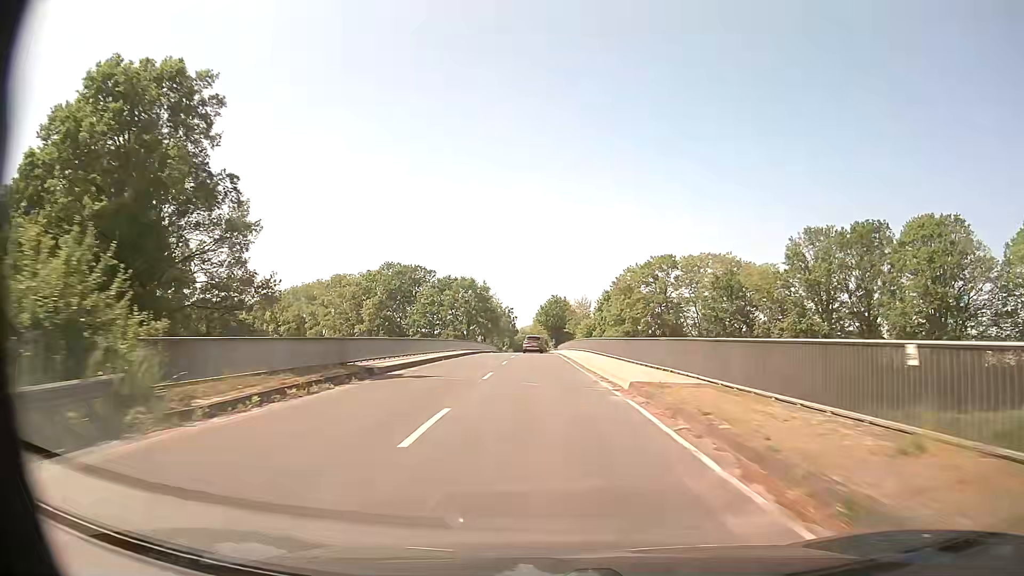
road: secondary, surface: asphalt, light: Day
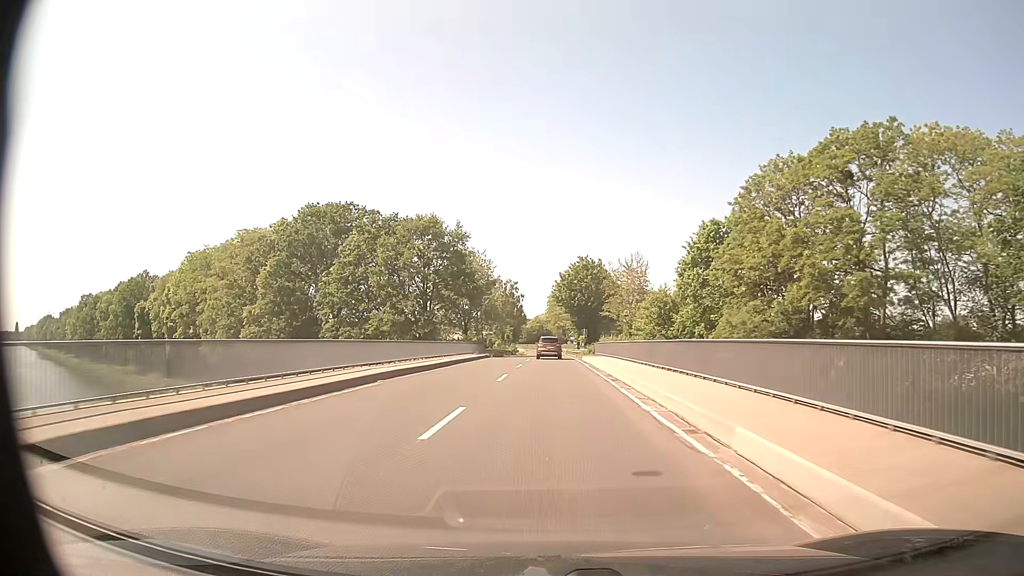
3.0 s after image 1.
(-1.6, +59.3) m; -2°
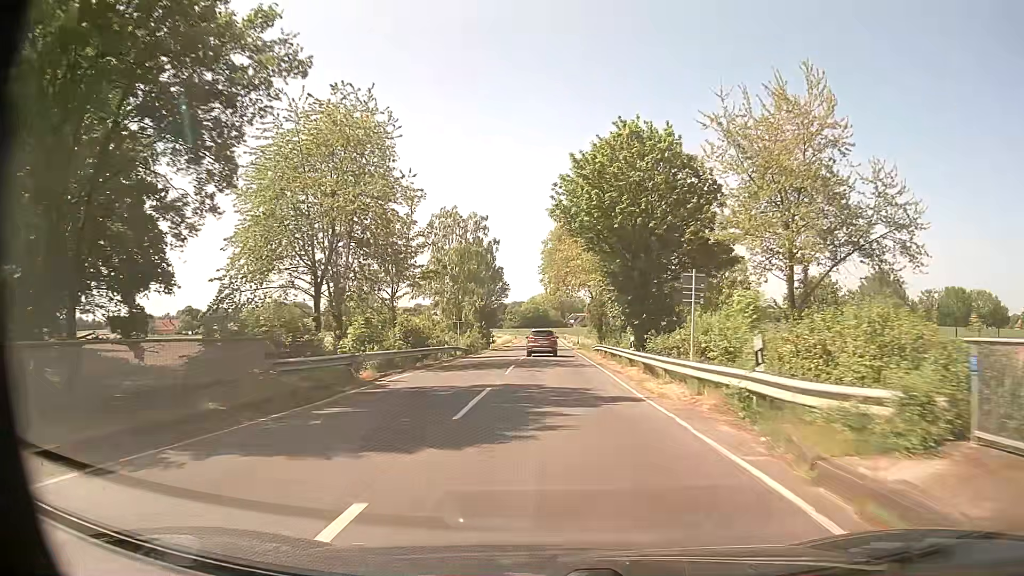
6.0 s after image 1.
(+0.1, +55.1) m; 0°
(0, +10) (0, +20) (0, +30) (0, +40) (0, +50) (0, +60) (0, +70) (+1, +80) (+1, +90) (+1, +100) m
